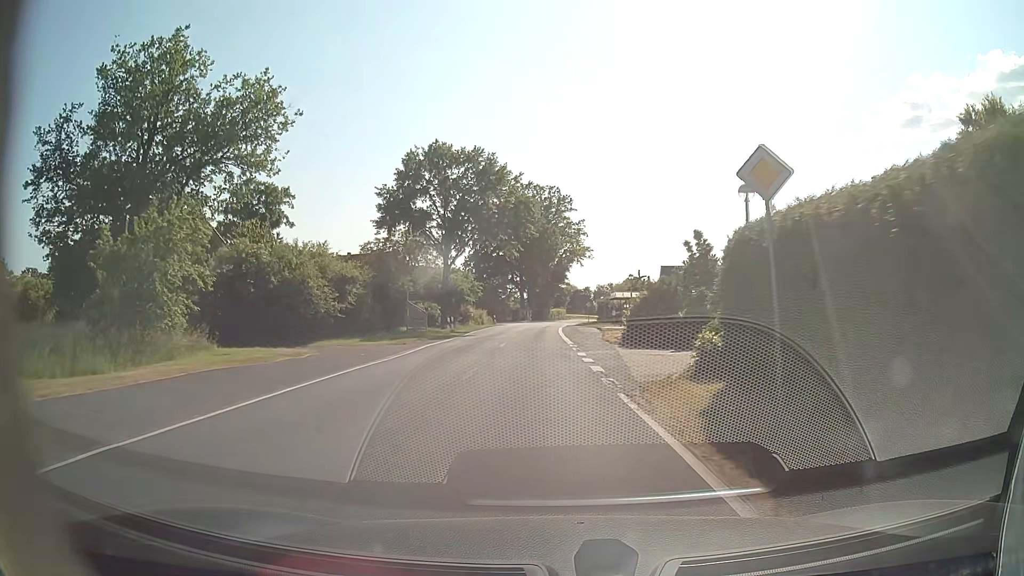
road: tertiary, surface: asphalt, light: Day
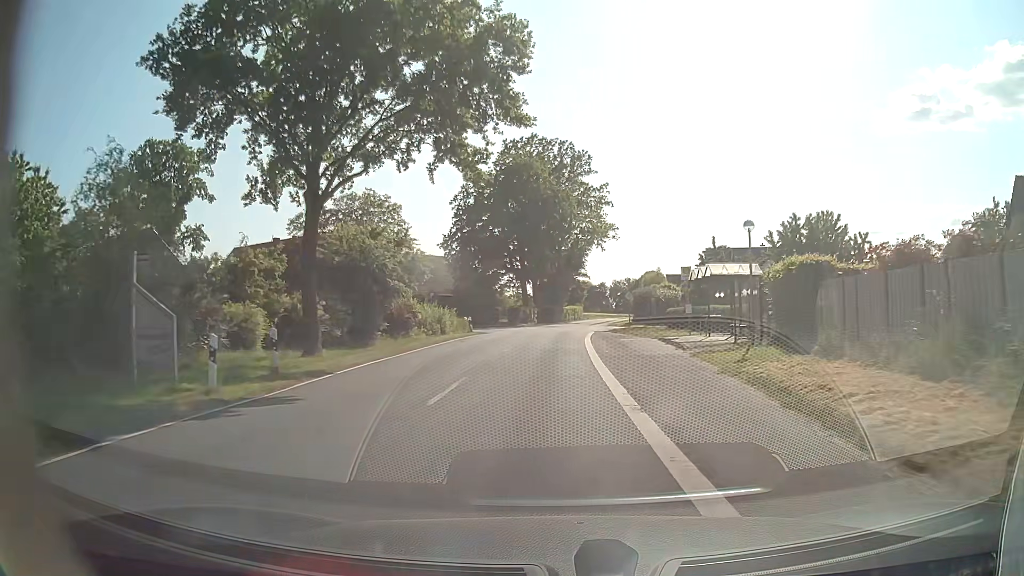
(-0.4, +29.3) m; -1°
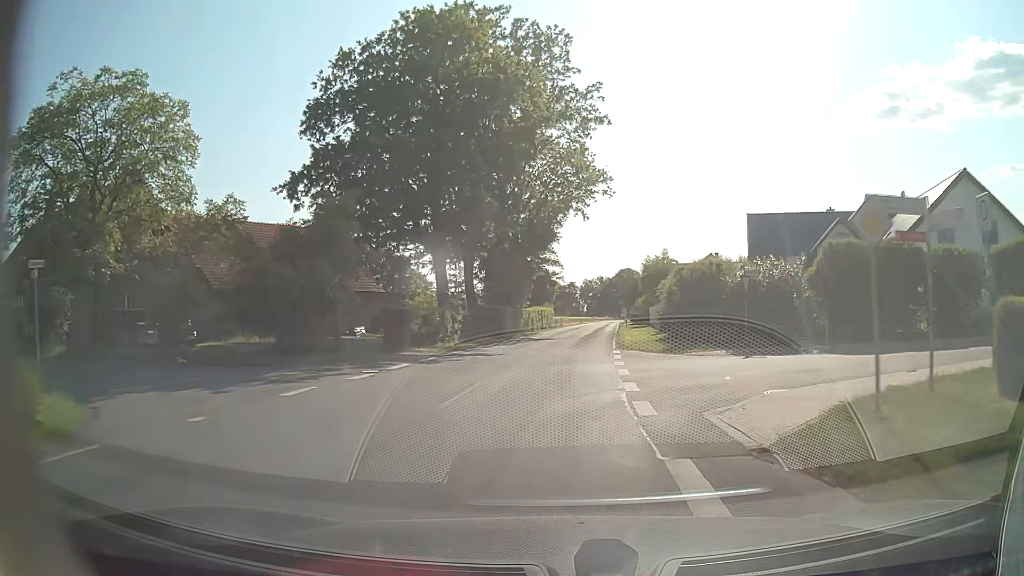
(+0.7, +36.7) m; +3°
(0, +10) (+1, +20) (+1, +30) (+2, +40) (+3, +50) (+4, +60) (+5, +70) (+6, +80) (+7, +90) (+7, +100) m
